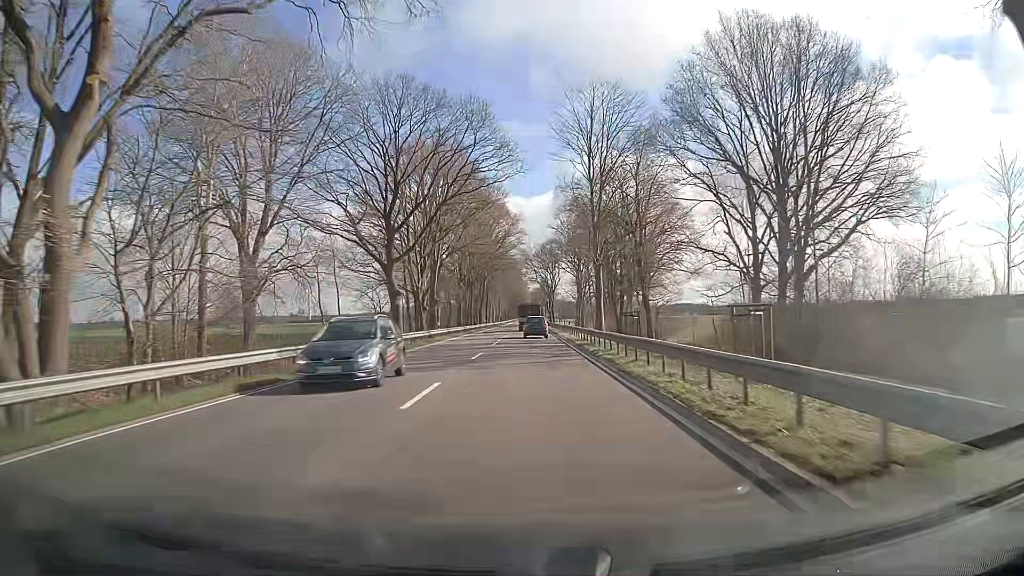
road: primary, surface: asphalt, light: Day
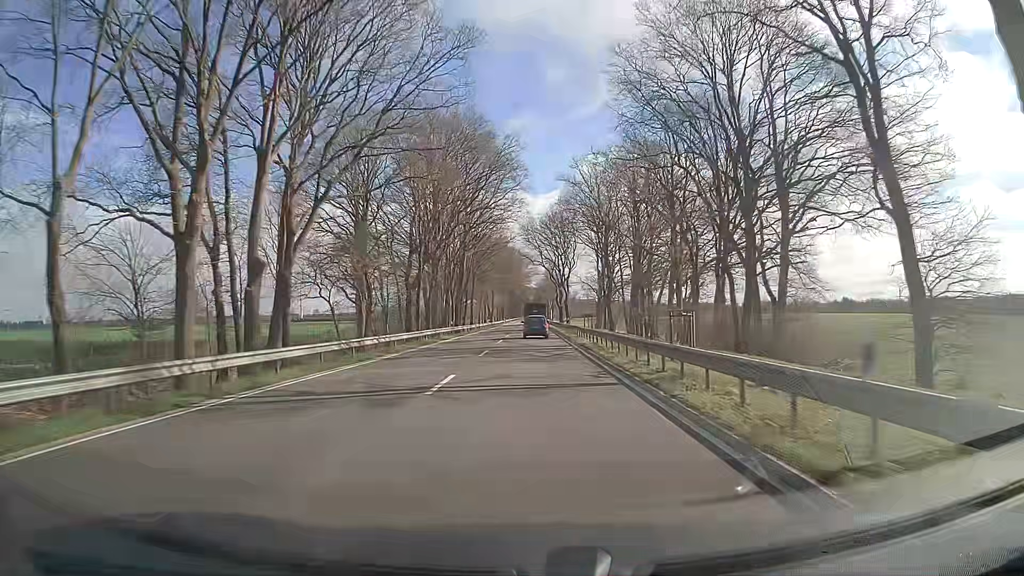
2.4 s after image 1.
(-0.2, +46.1) m; 0°
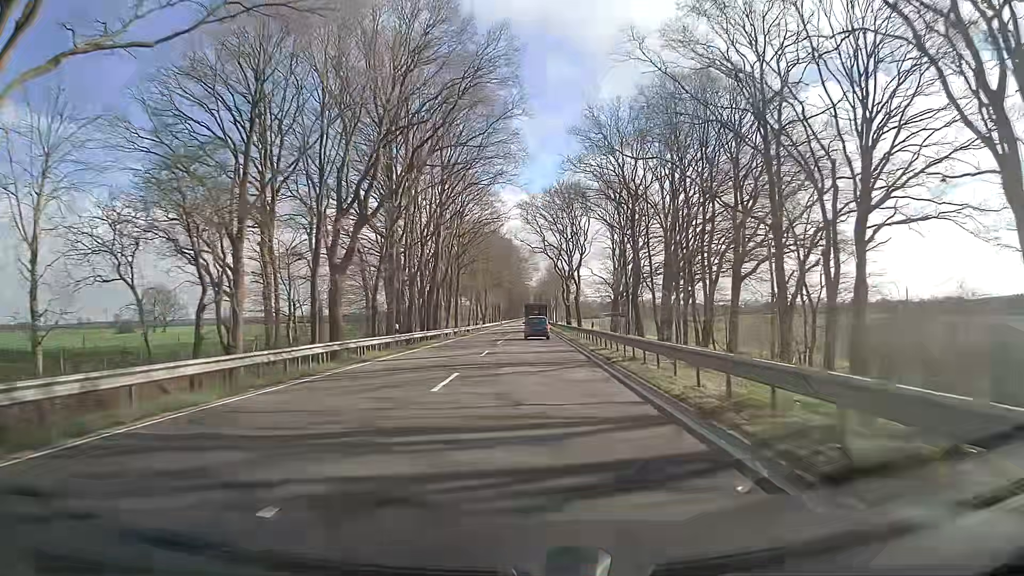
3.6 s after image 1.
(0.0, +23.5) m; 0°
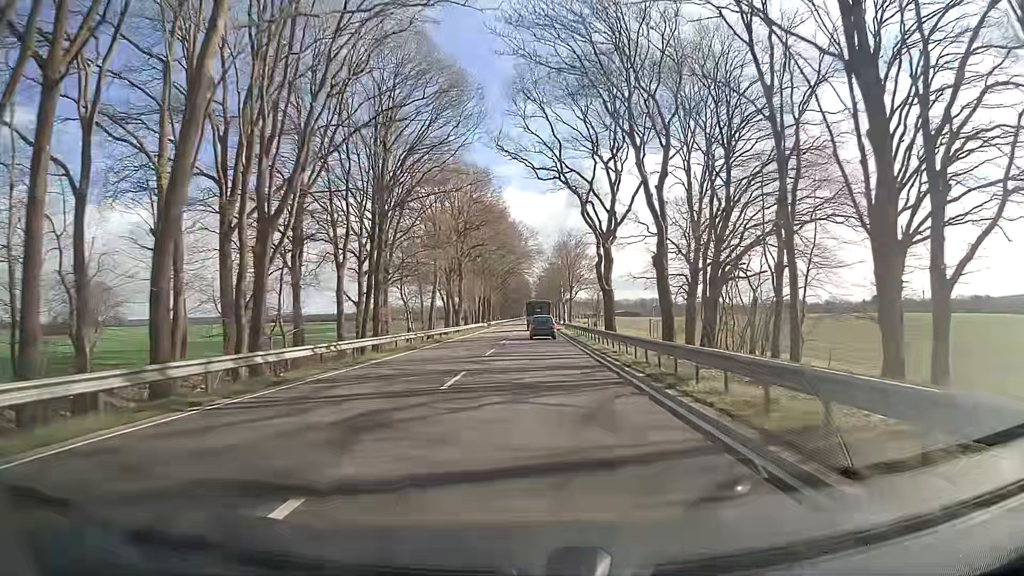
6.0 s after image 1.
(-0.1, +47.9) m; 0°
(0, +10) (0, +20) (0, +30) (0, +40) (0, +50) (0, +60) (0, +70) (0, +80) (0, +90) (0, +100) m
